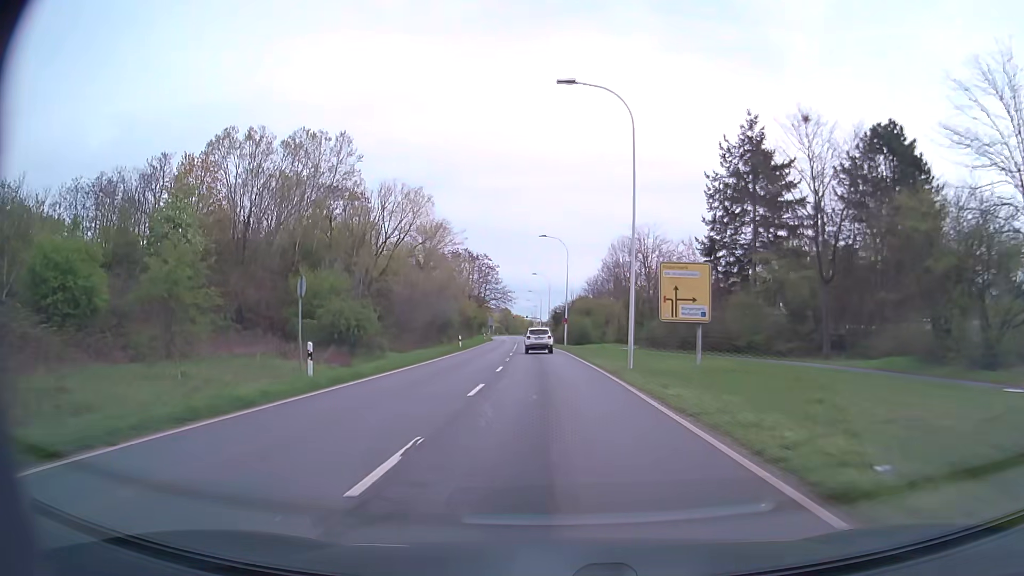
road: secondary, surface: asphalt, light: Day
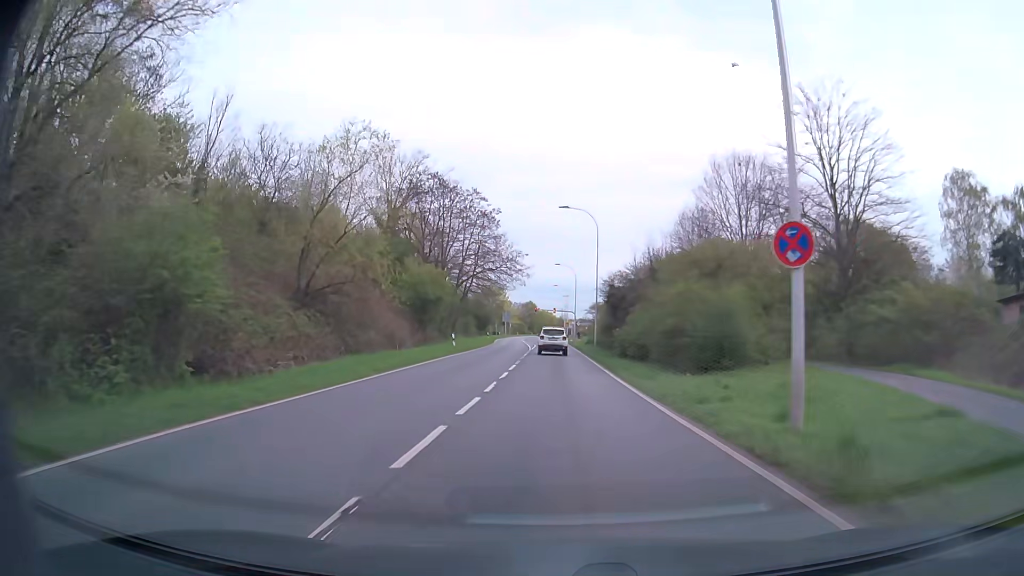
(-1.5, +52.8) m; -2°
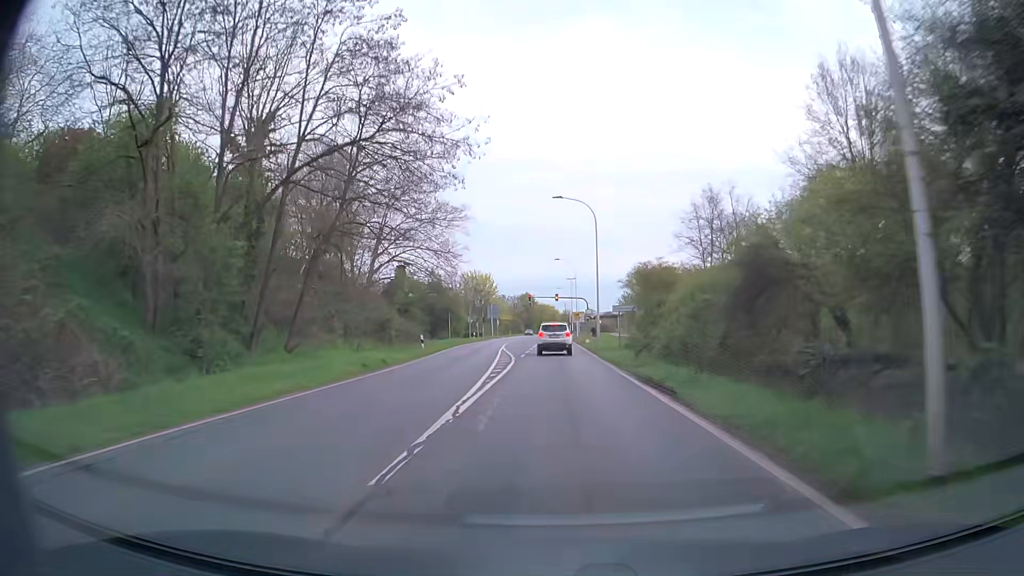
(-0.1, +41.4) m; 0°
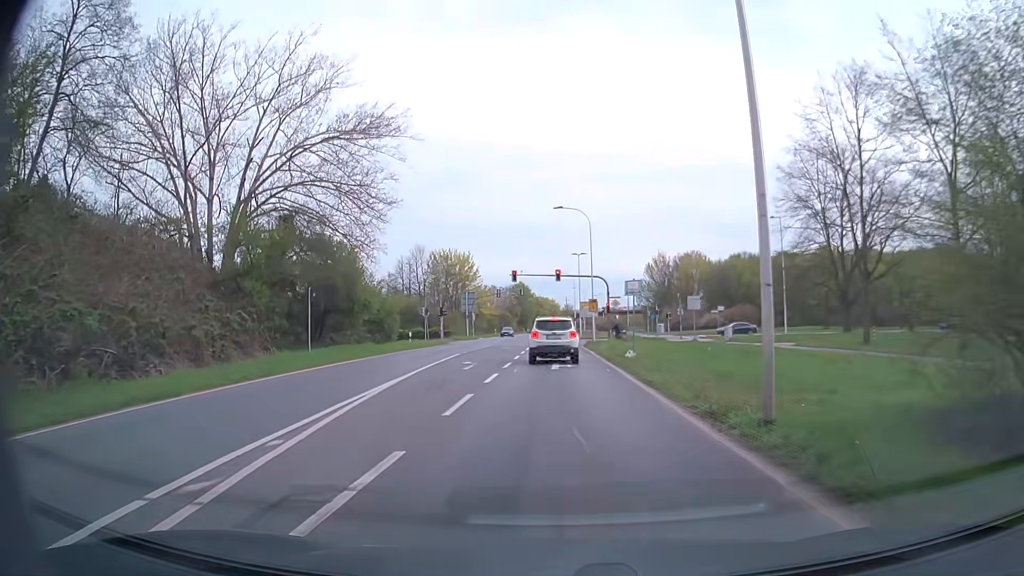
(+0.1, +34.1) m; 0°
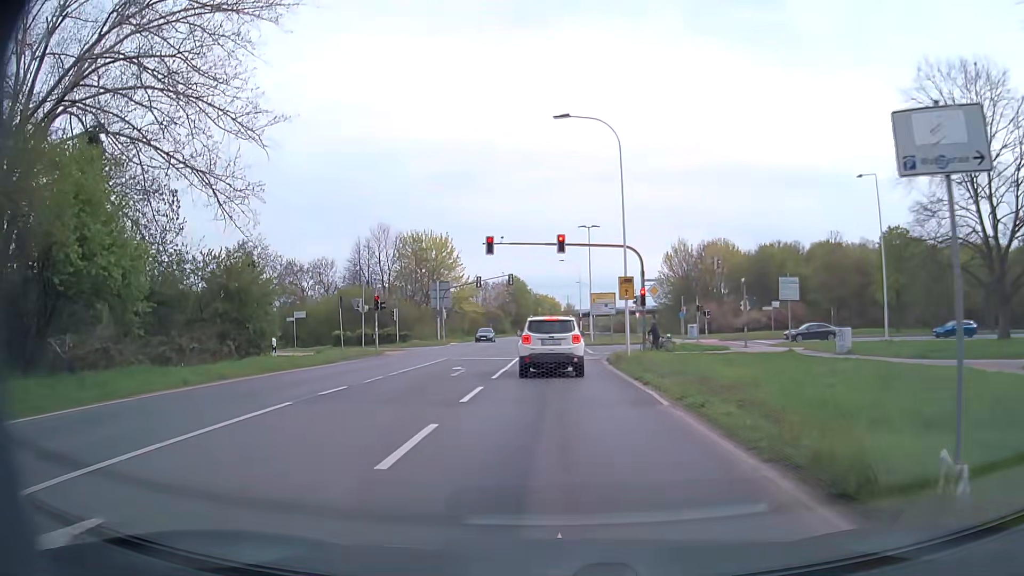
(-0.1, +21.2) m; 0°
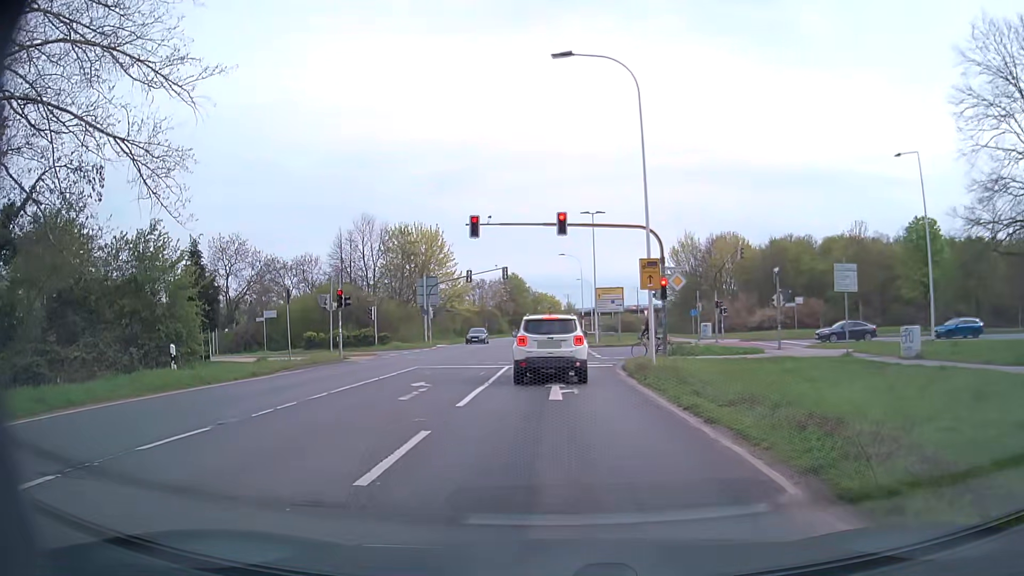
(0.0, +6.3) m; -1°
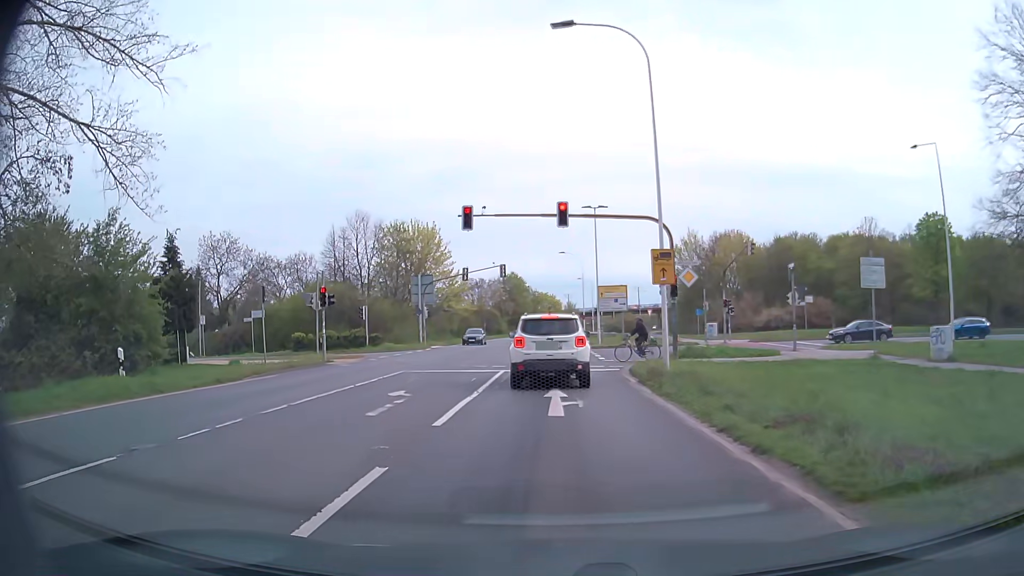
(0.0, +2.2) m; -1°
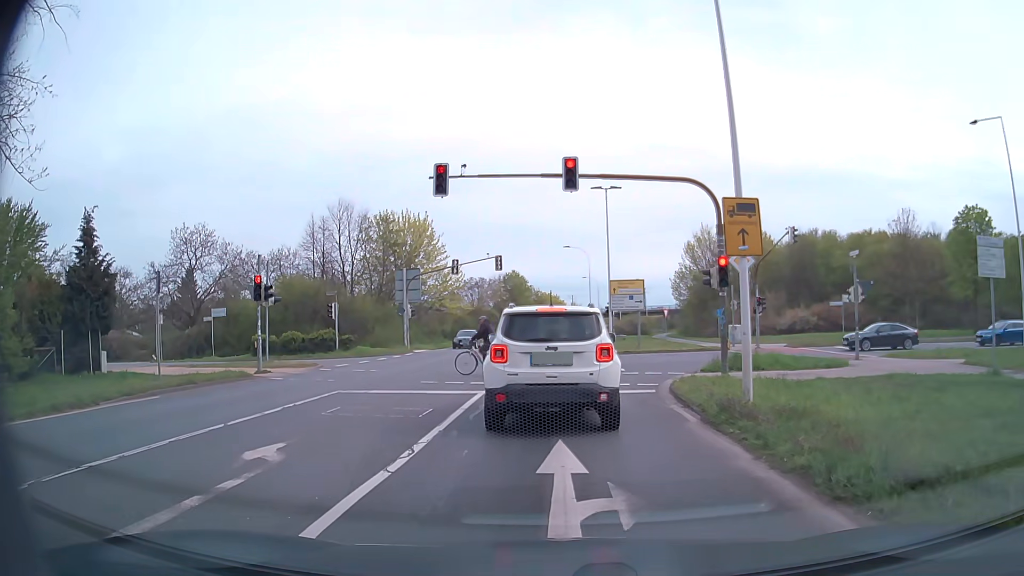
(+0.1, +7.0) m; +1°
(0, +10) (0, +20) (0, +30) (0, +40) (0, +50) (0, +60) (0, +70) (+1, +80) (+1, +90) (+2, +100) m
